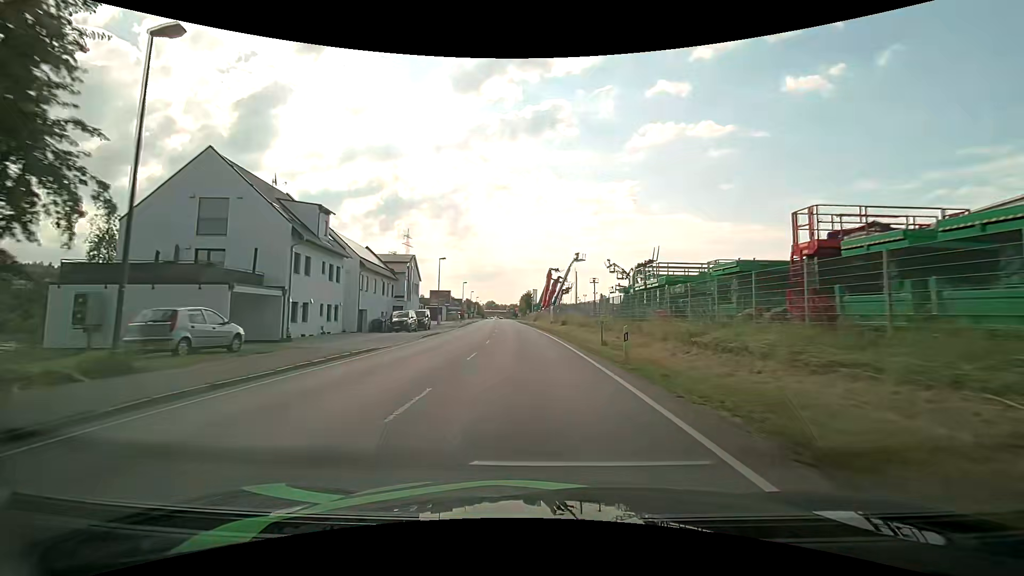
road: primary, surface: asphalt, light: Day
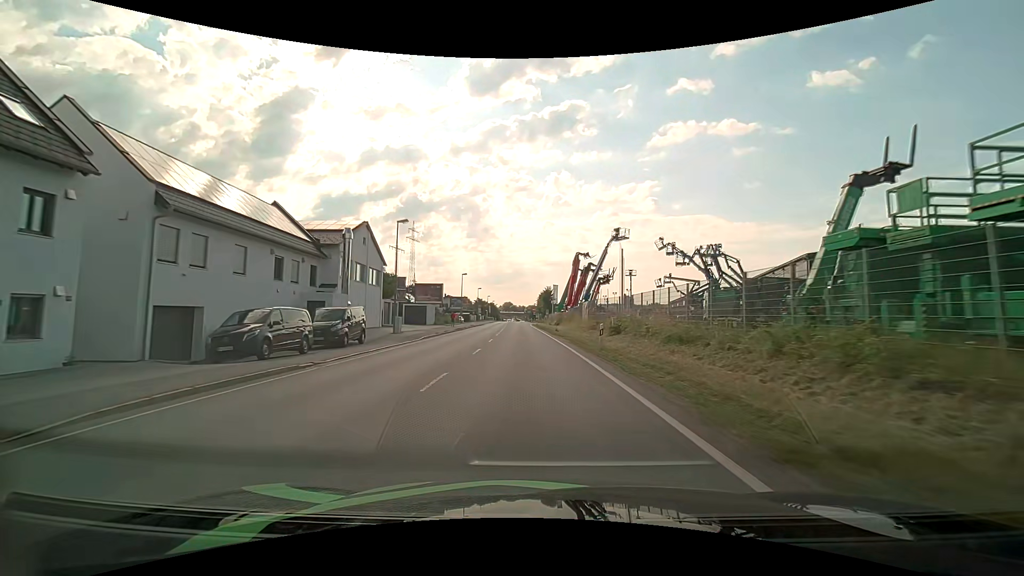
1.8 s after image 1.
(-0.6, +24.6) m; -3°
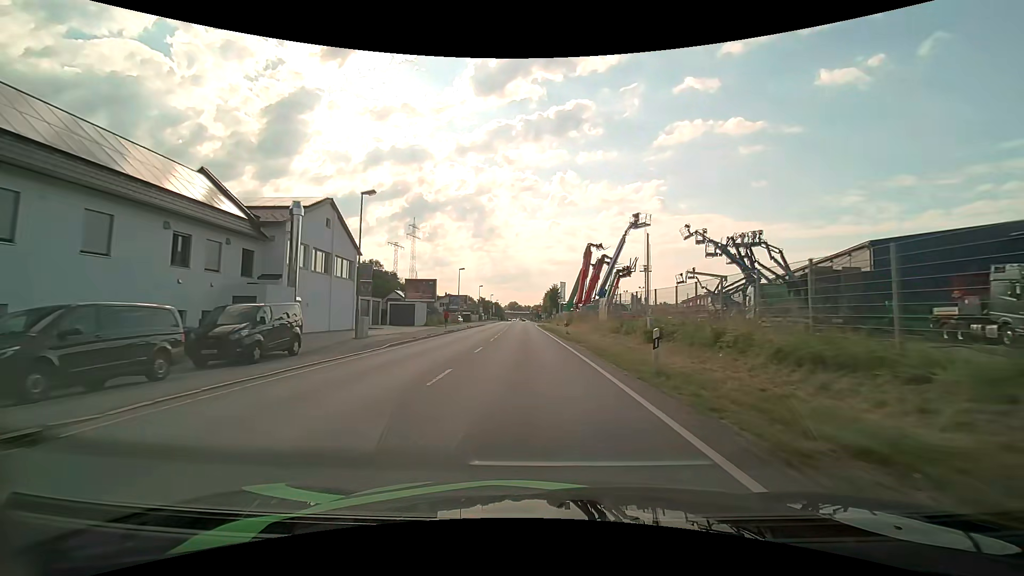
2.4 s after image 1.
(0.0, +8.3) m; -1°
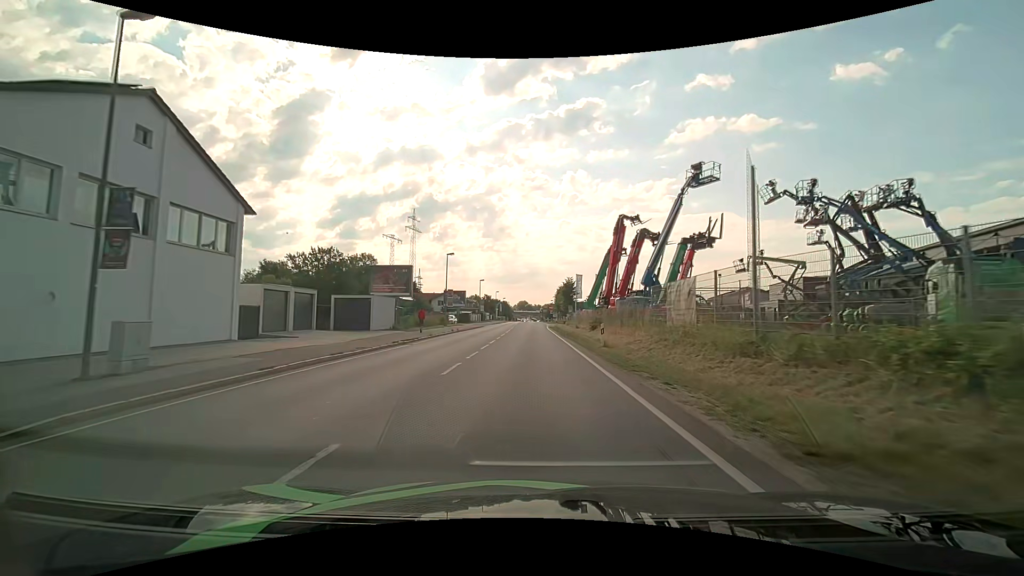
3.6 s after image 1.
(-0.1, +16.6) m; -1°
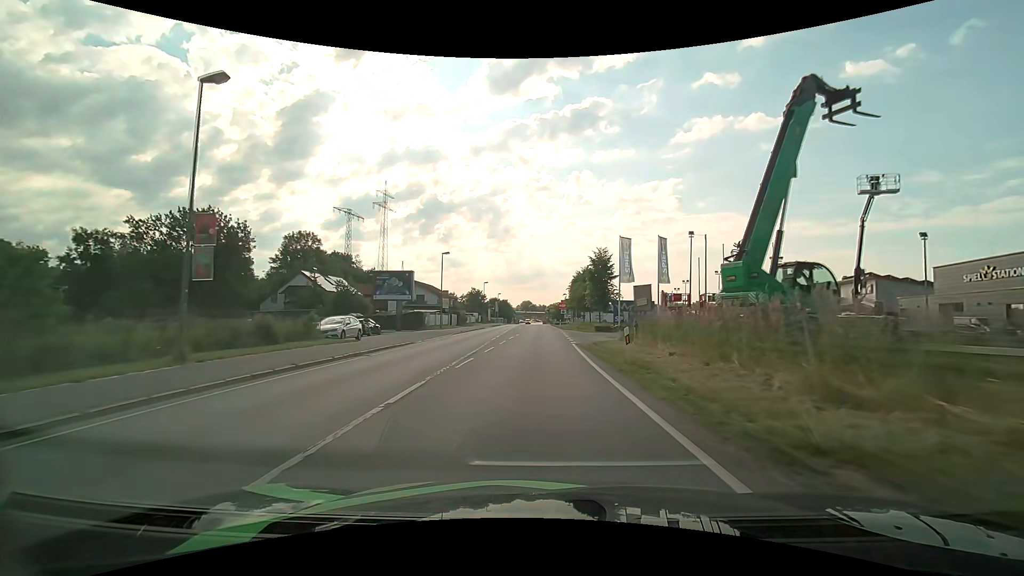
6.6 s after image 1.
(-0.4, +40.2) m; -1°
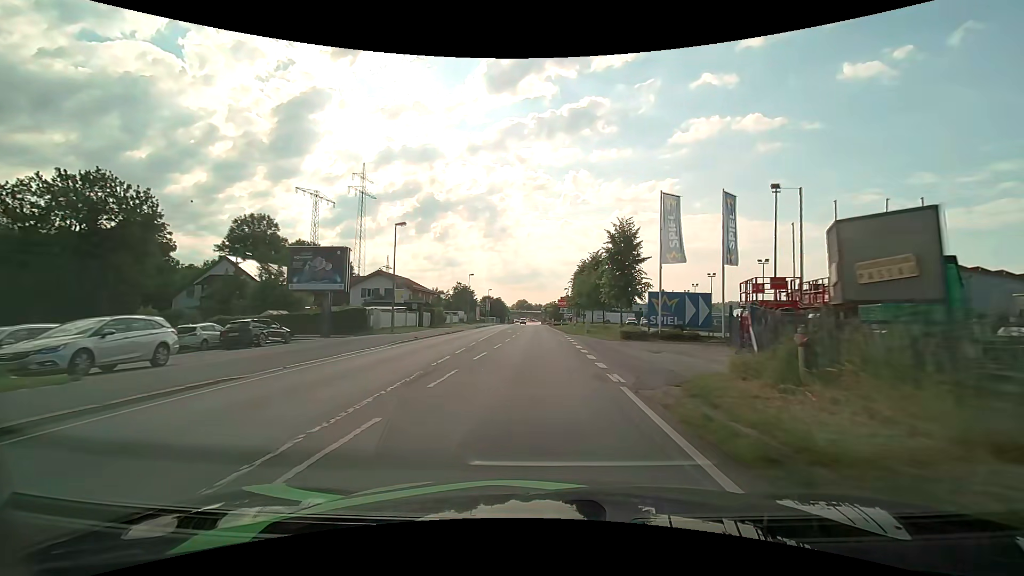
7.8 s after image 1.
(+0.2, +15.7) m; +1°
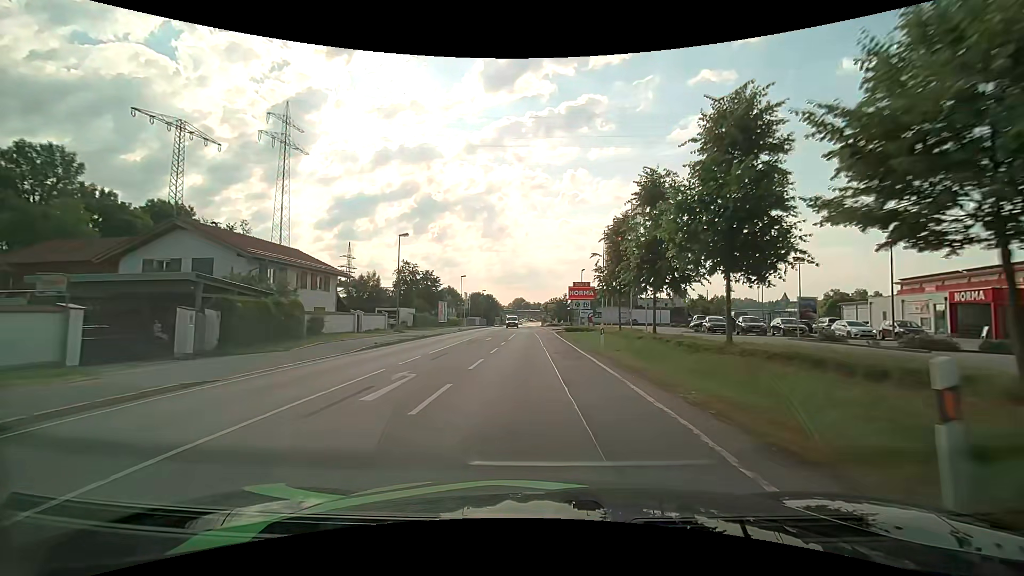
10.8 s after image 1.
(+0.3, +38.6) m; 0°
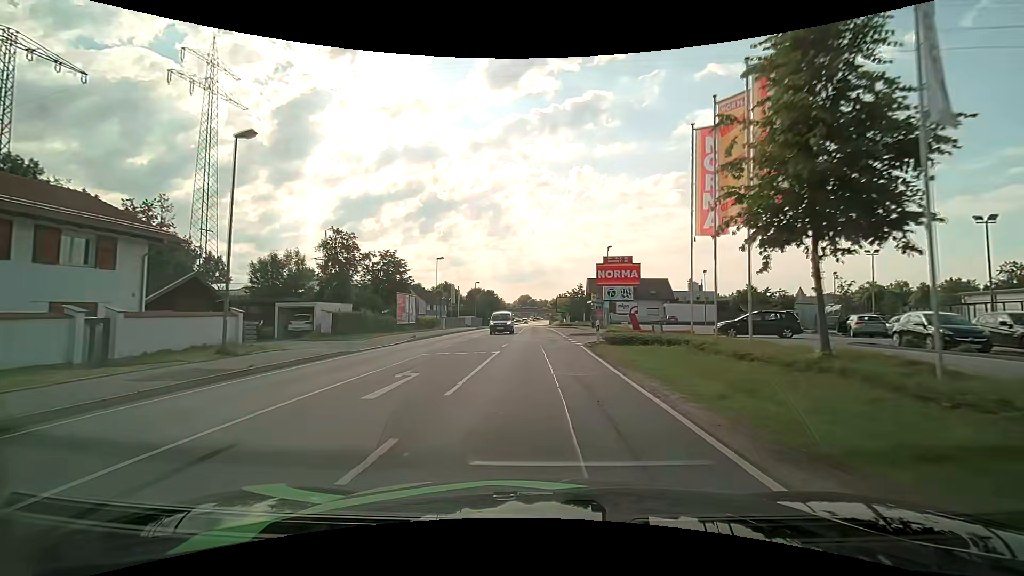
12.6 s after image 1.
(0.0, +22.5) m; -1°
(0, +10) (0, +20) (0, +30) (0, +40) (0, +50) (0, +60) (0, +70) (0, +80) (0, +90) (0, +100) m
